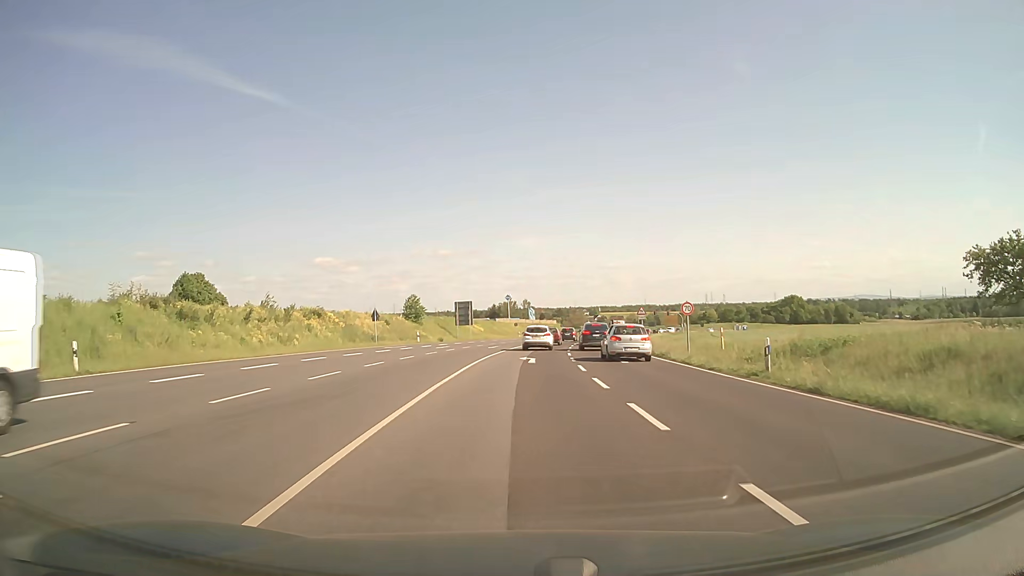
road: primary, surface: asphalt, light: Day
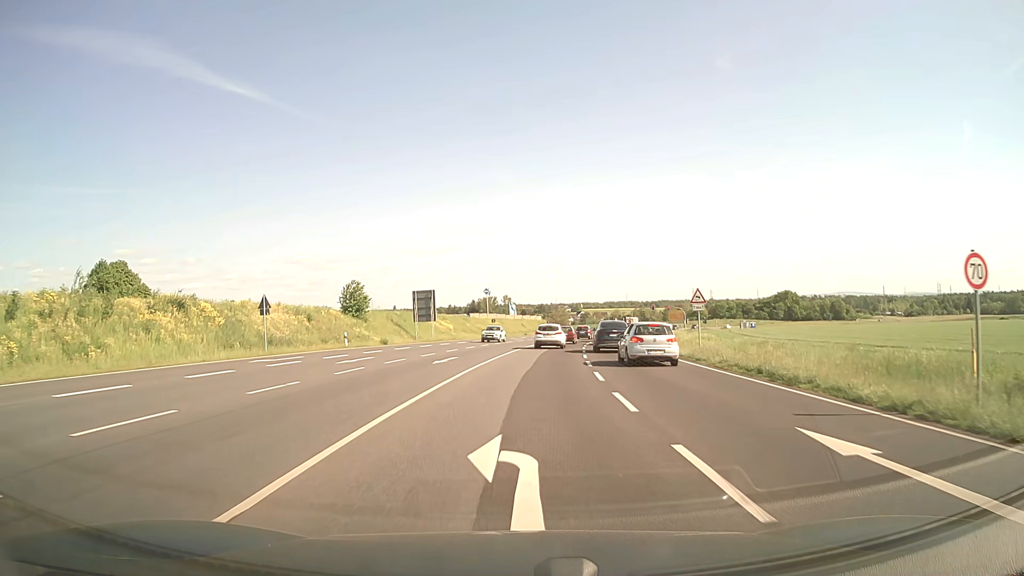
(+0.3, +22.0) m; +2°
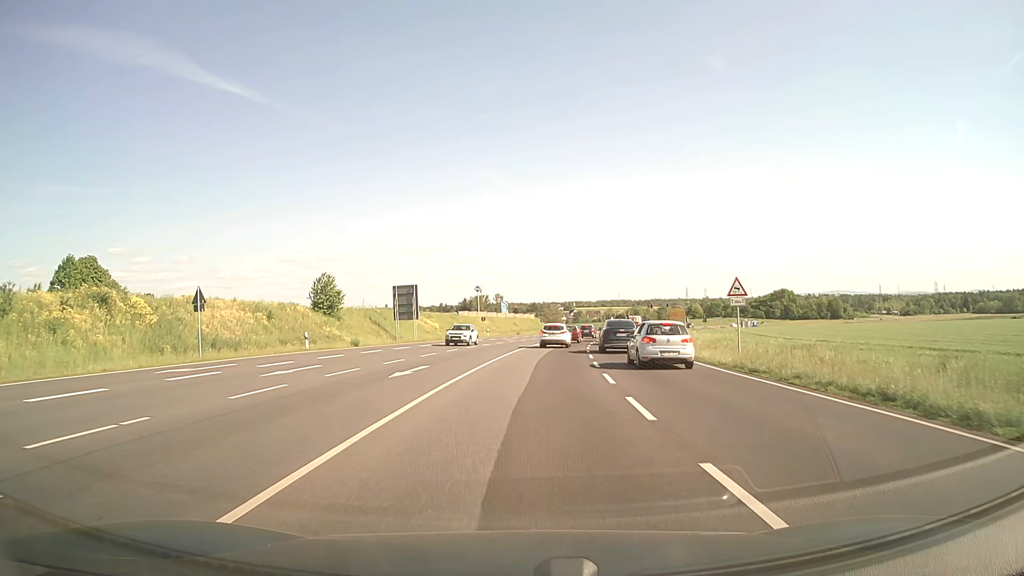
(0.0, +7.0) m; +1°
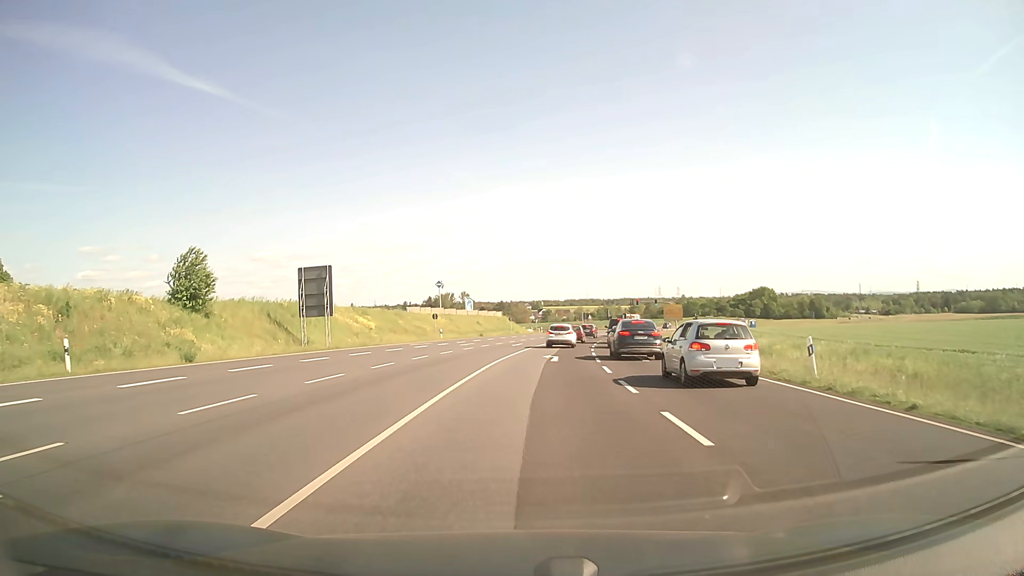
(+0.4, +20.1) m; +3°
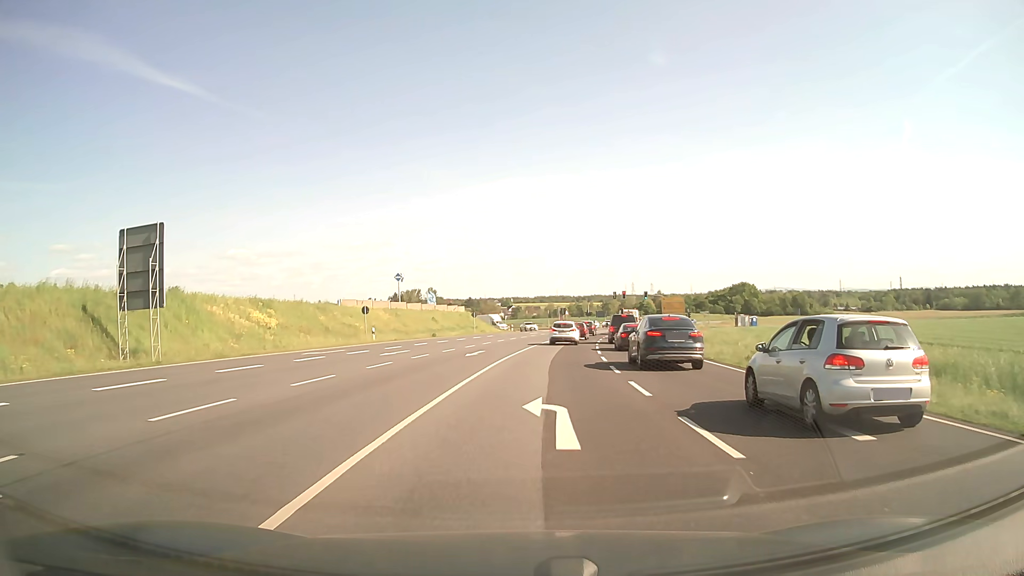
(+0.5, +18.7) m; +3°
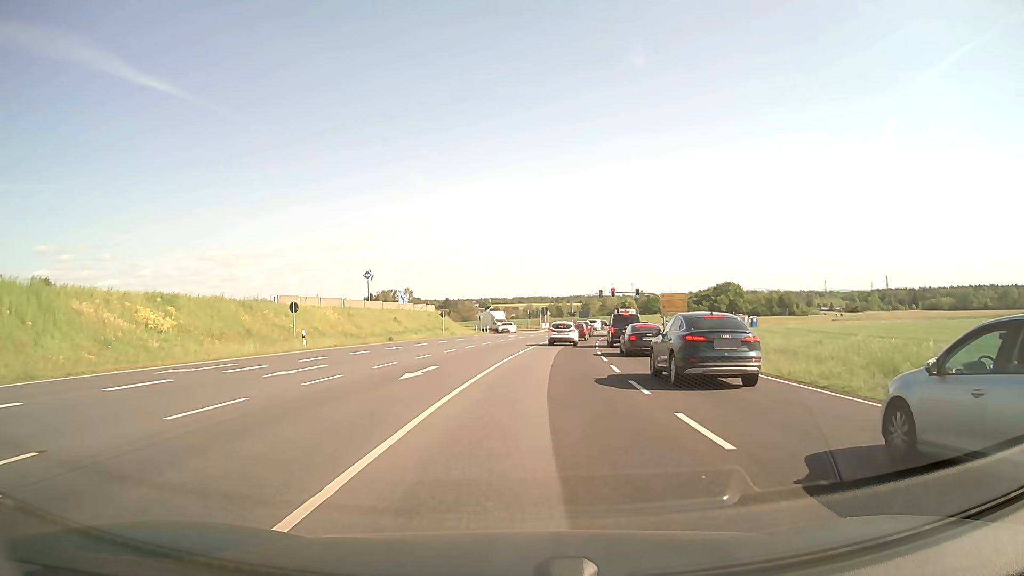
(+0.2, +11.4) m; +2°
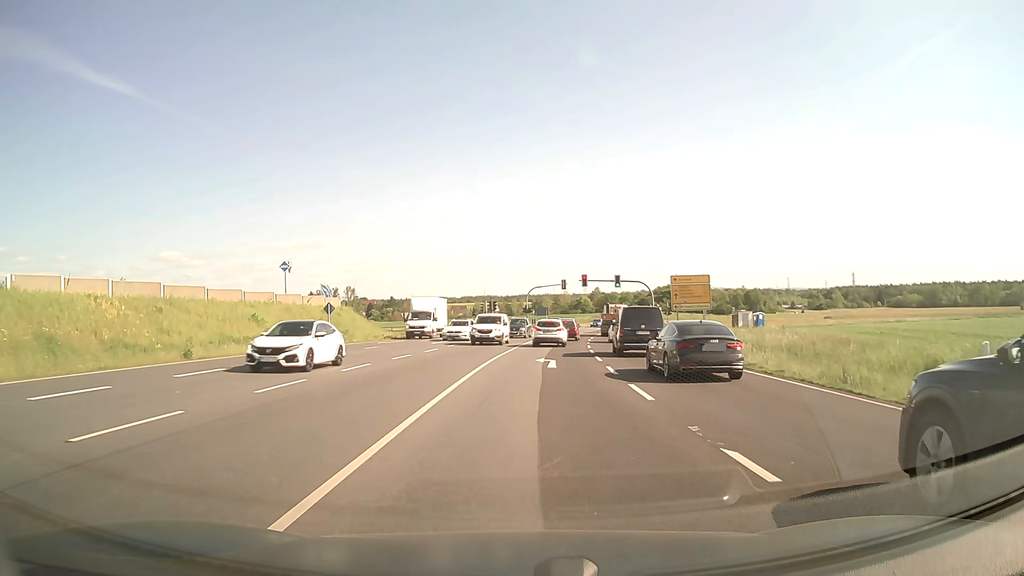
(+1.0, +25.6) m; +4°
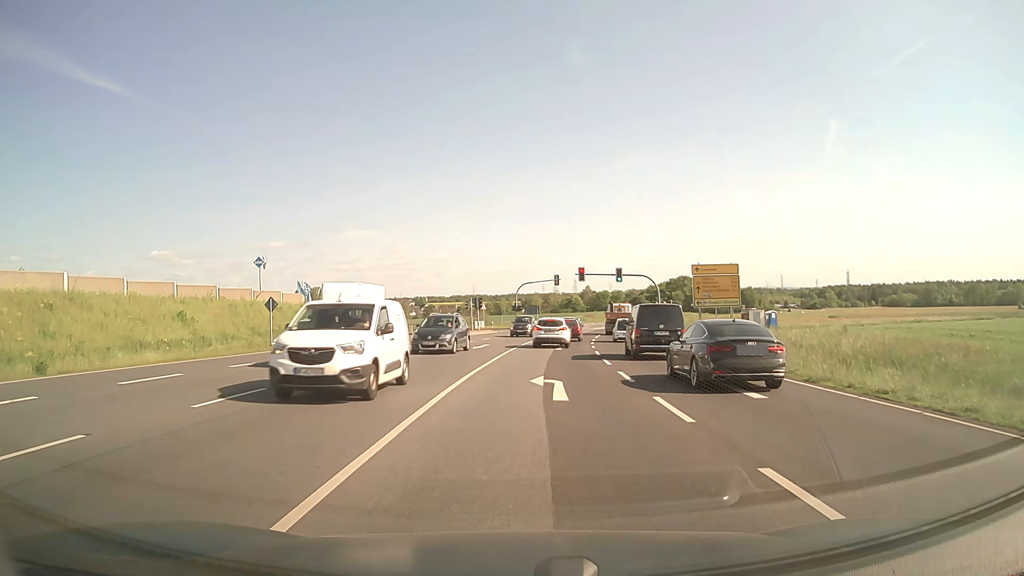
(+0.1, +8.4) m; +1°
(0, +10) (0, +20) (+1, +30) (+2, +40) (+3, +50) (+5, +60) (+6, +70) (+3, +79) (-5, +86) (-14, +88) m
